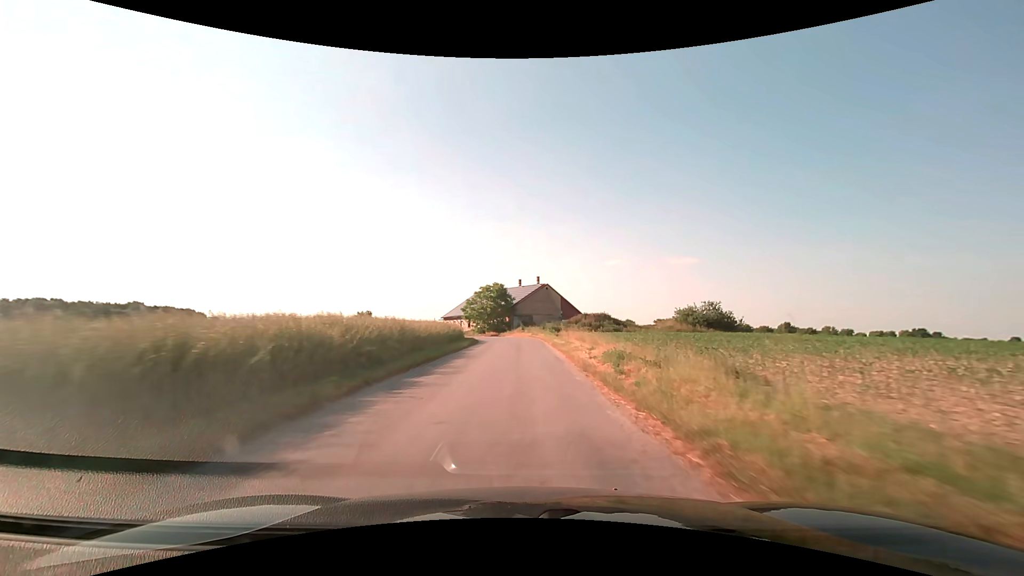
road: unclassified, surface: asphalt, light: Day
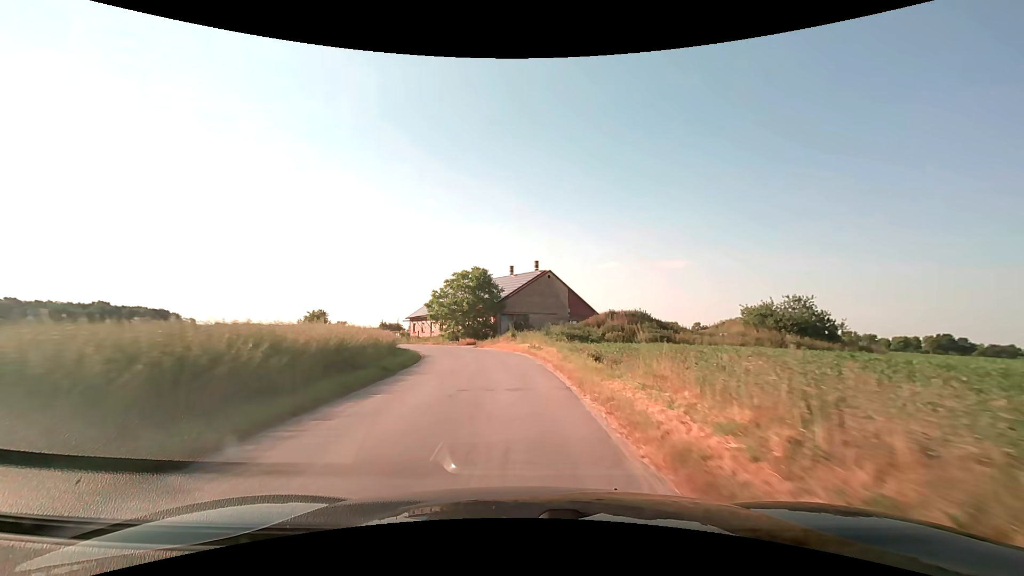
(+0.2, +25.1) m; +1°
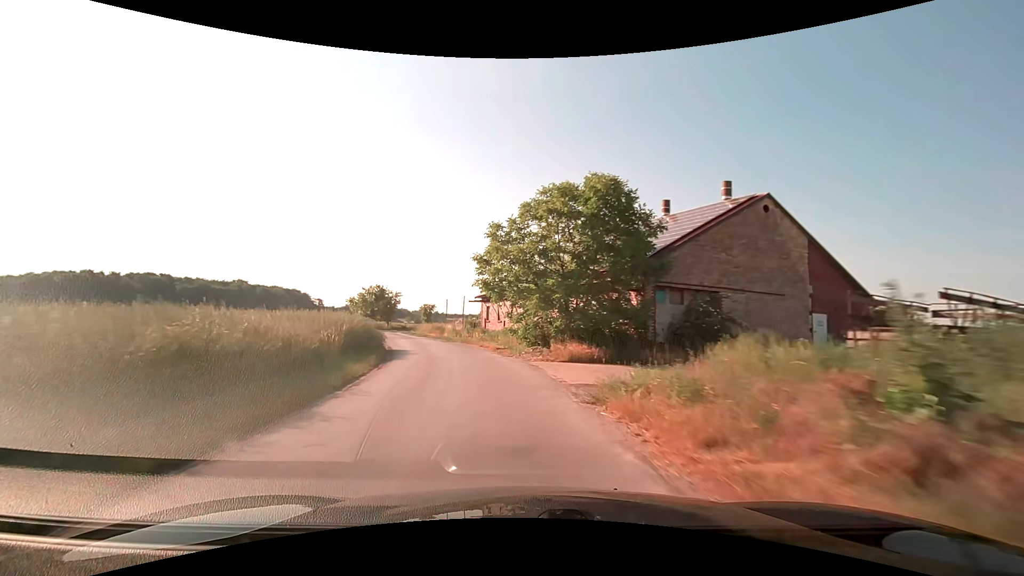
(-2.7, +32.7) m; -13°
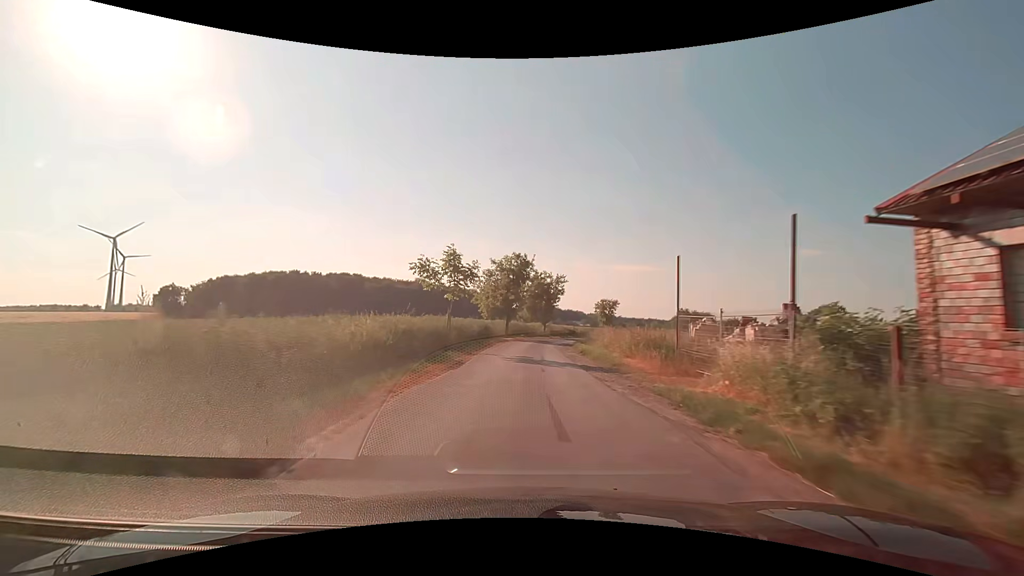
(-7.0, +34.9) m; -20°
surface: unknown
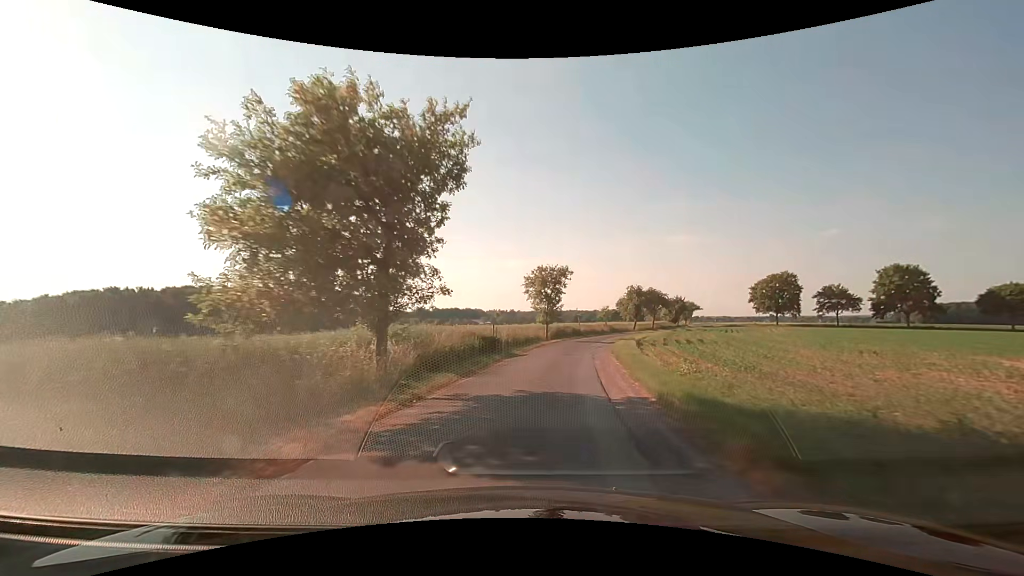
(+2.6, +42.3) m; +11°
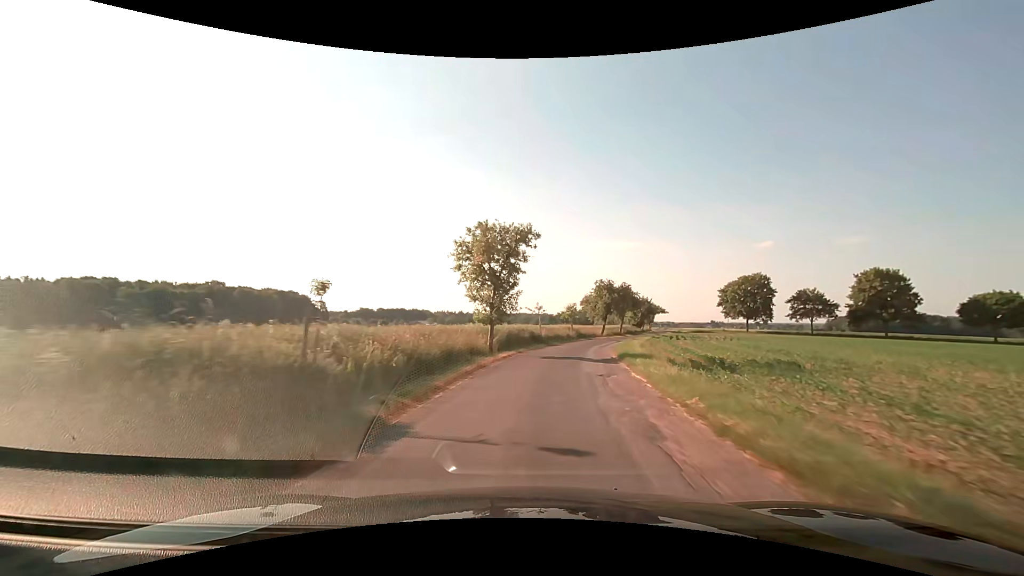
(+0.8, +17.8) m; +5°
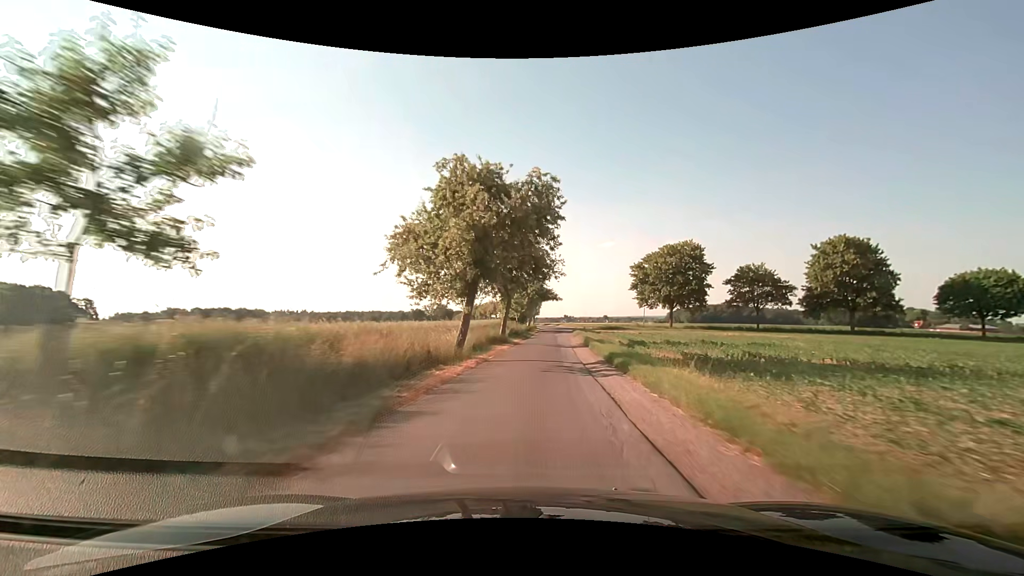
(+7.2, +48.1) m; +16°
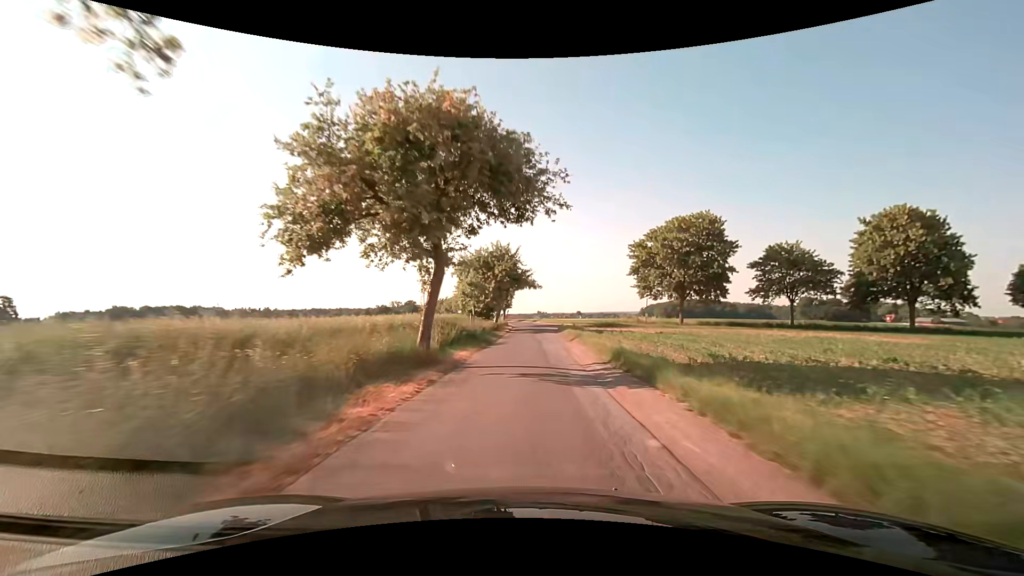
(+0.8, +19.3) m; +4°
(0, +10) (0, +20) (0, +30) (0, +40) (+1, +50) (0, +60) (0, +70) (-2, +80) (-3, +90) (-5, +100) m
